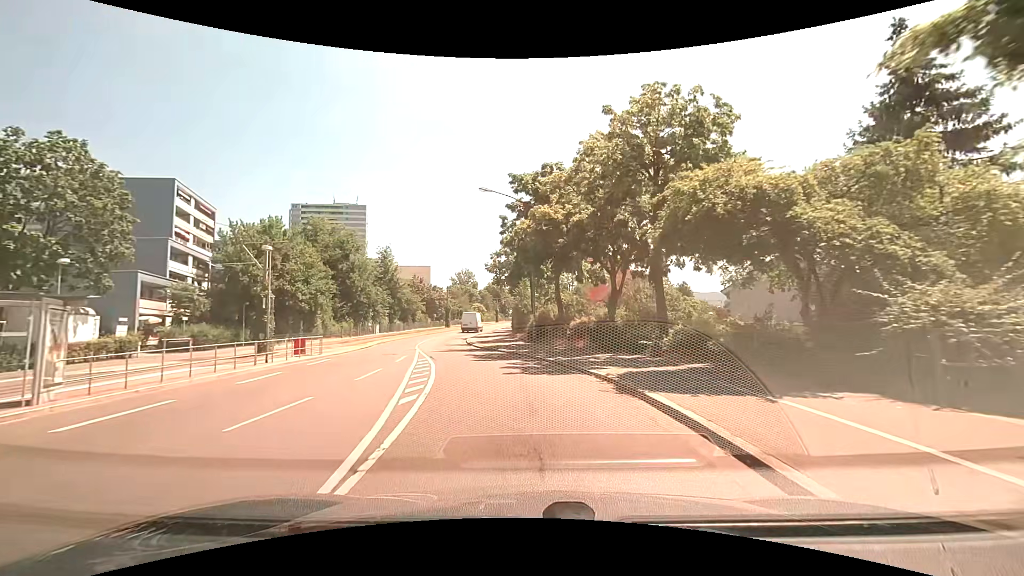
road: tertiary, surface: asphalt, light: Day
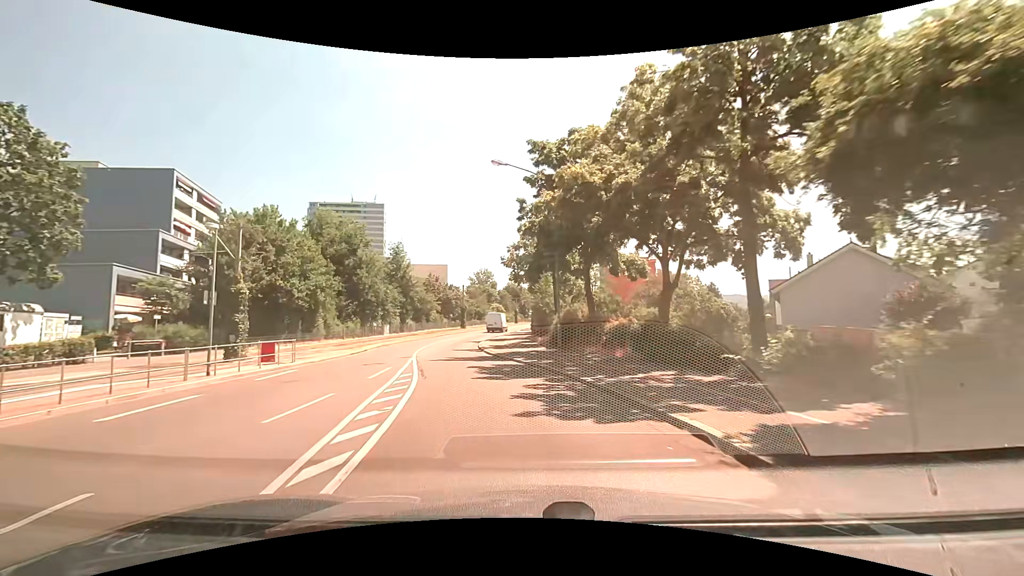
(-0.1, +5.6) m; -3°
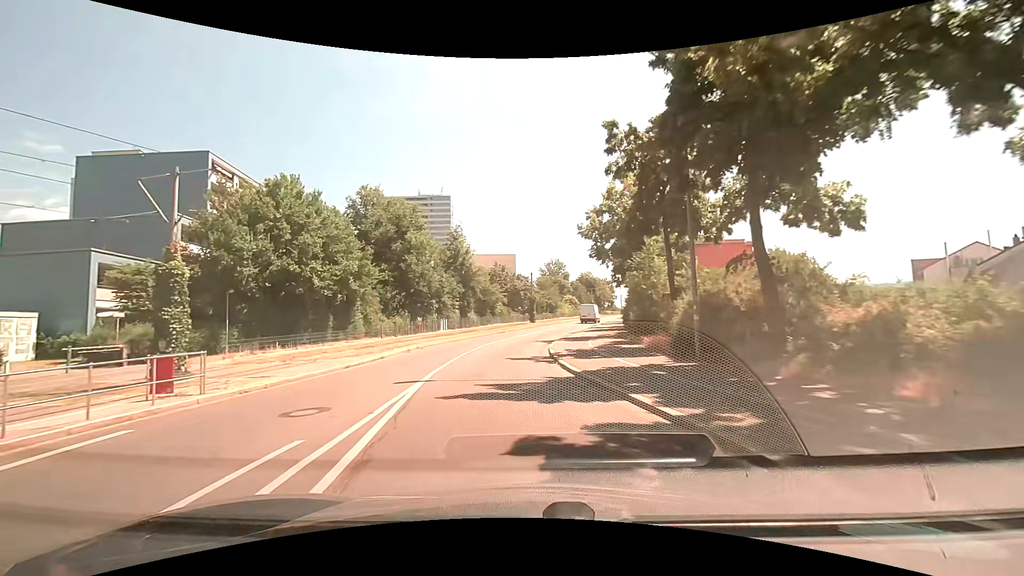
(-0.8, +11.0) m; -9°
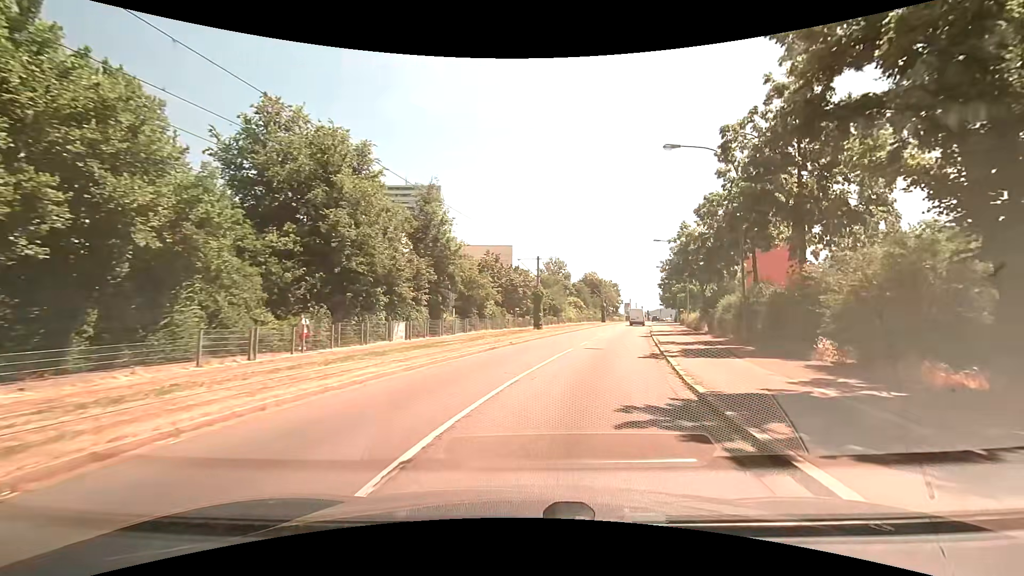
(-0.7, +22.1) m; +2°
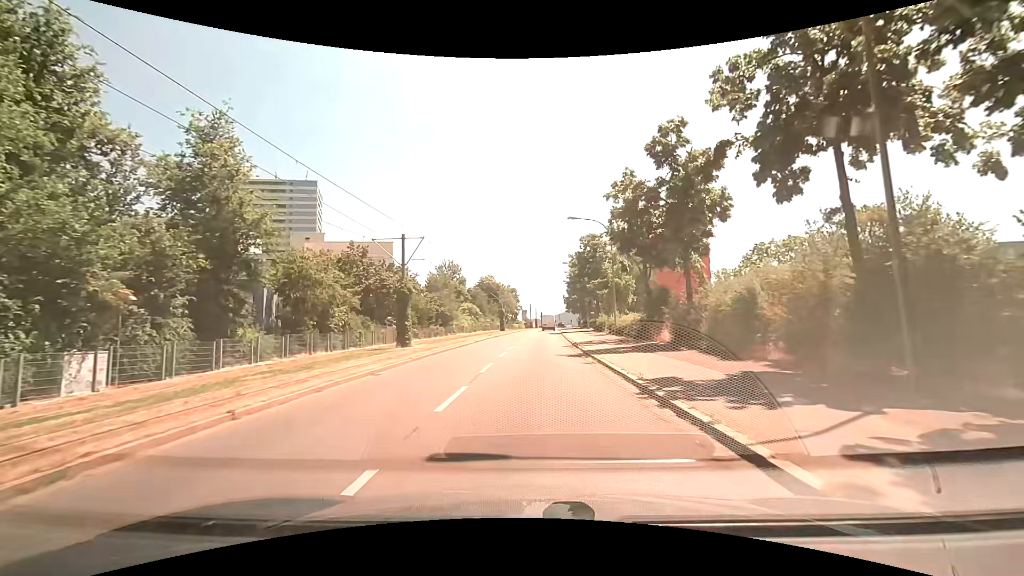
(+2.1, +16.6) m; +12°
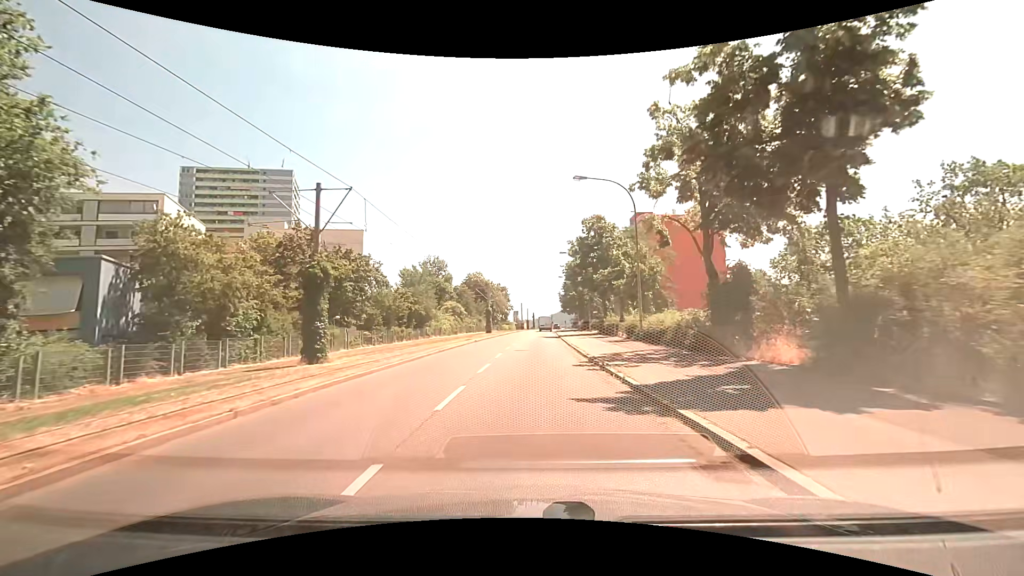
(+0.1, +11.9) m; +1°
